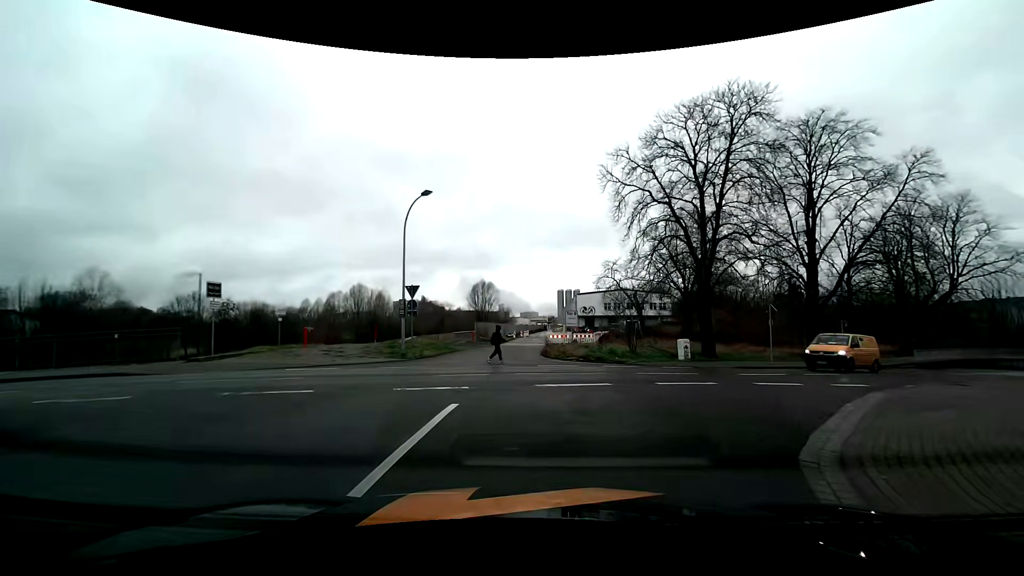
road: unclassified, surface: asphalt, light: Day
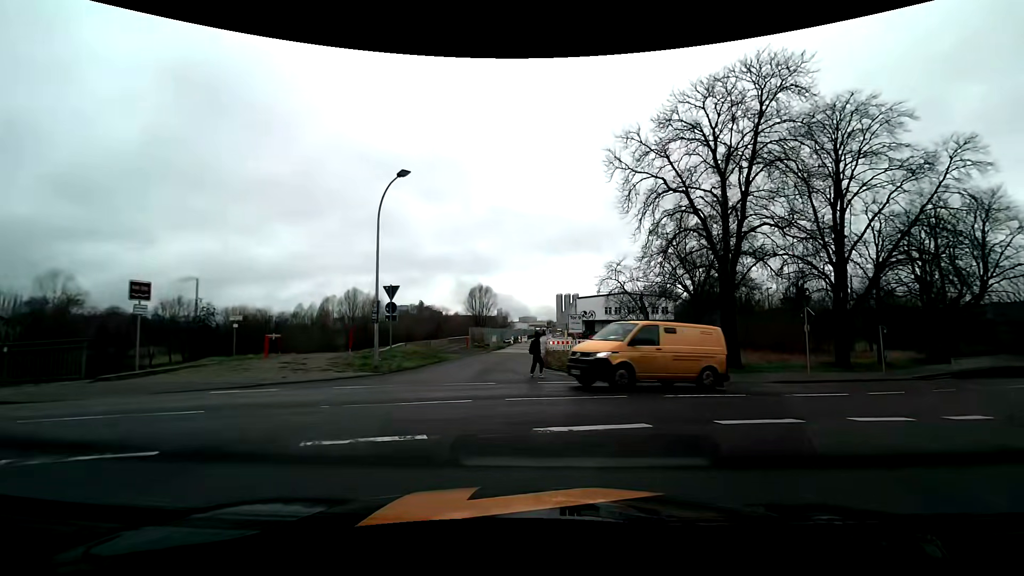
(0.0, +3.5) m; -2°
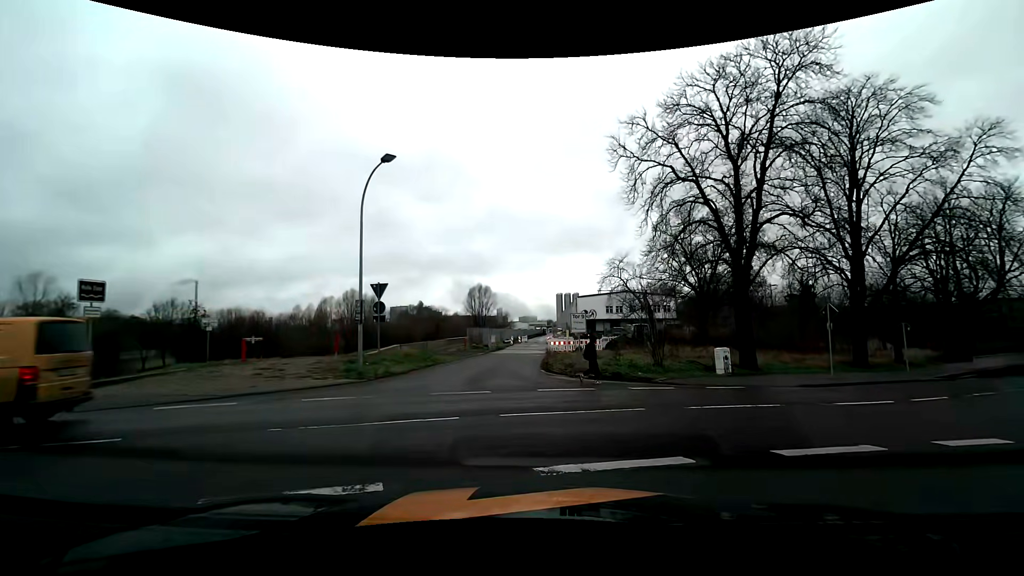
(+0.1, +1.7) m; +2°
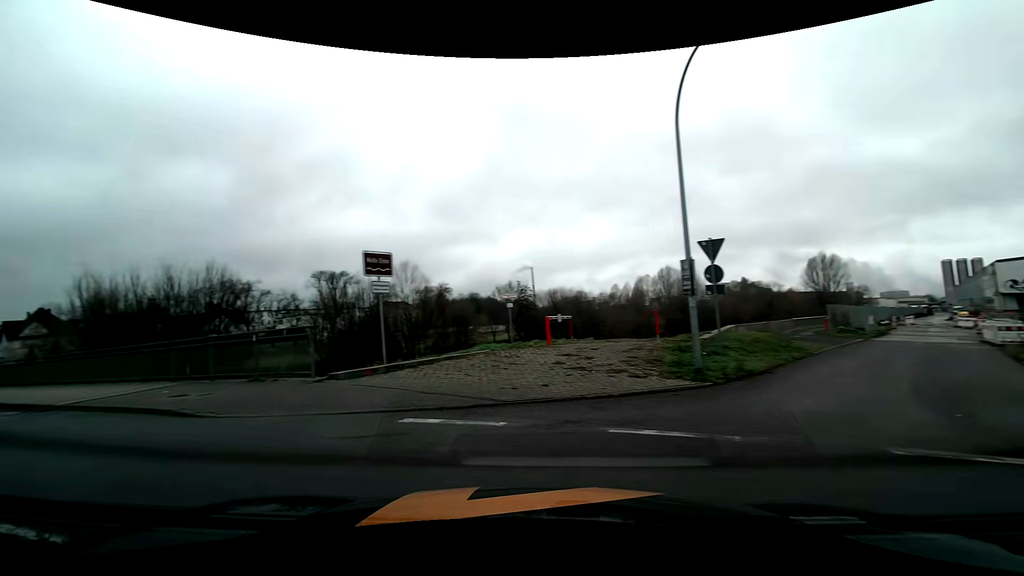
(-1.5, +6.8) m; -37°
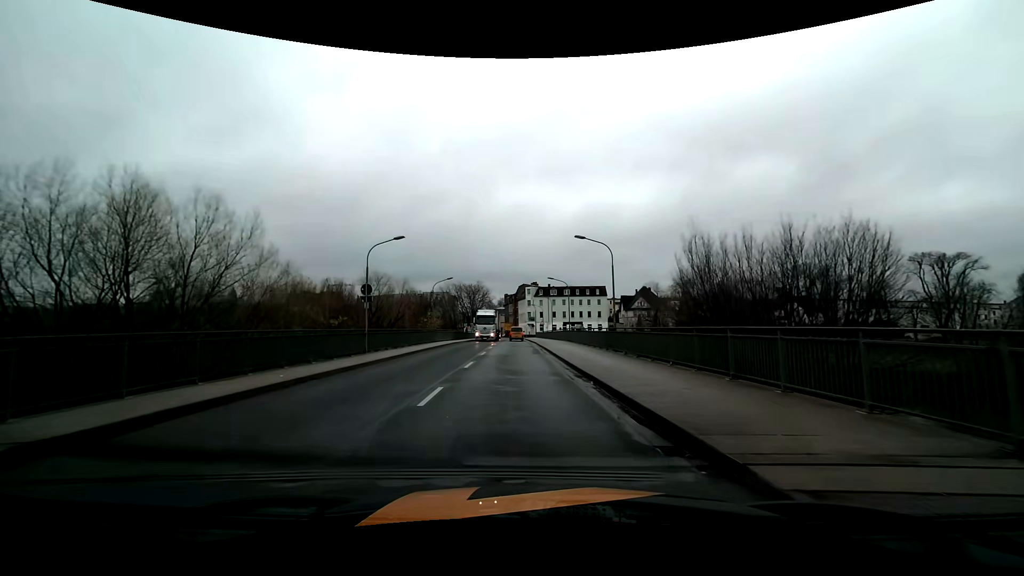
(-7.6, +9.4) m; -57°
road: primary
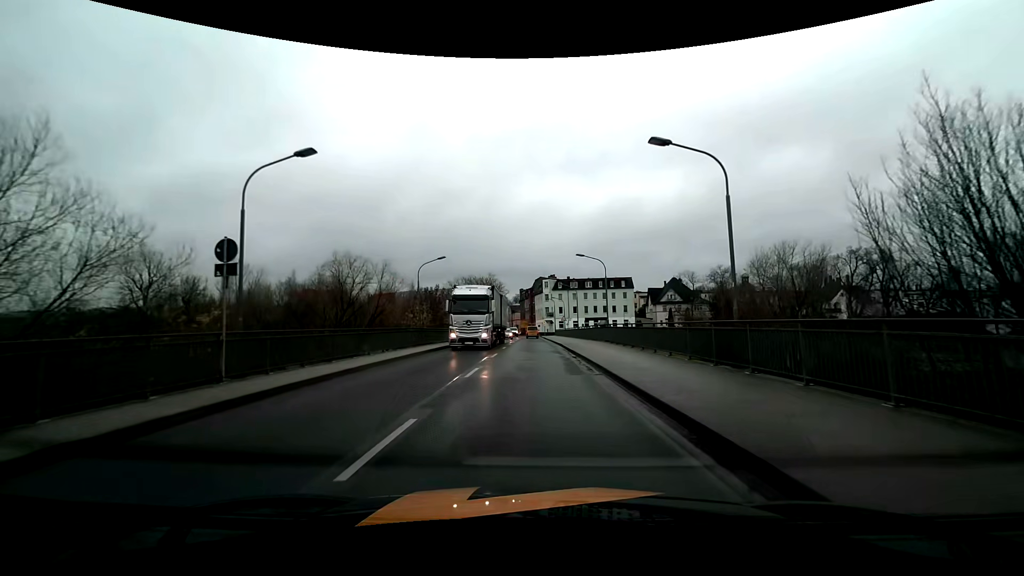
(-0.4, +13.9) m; -1°
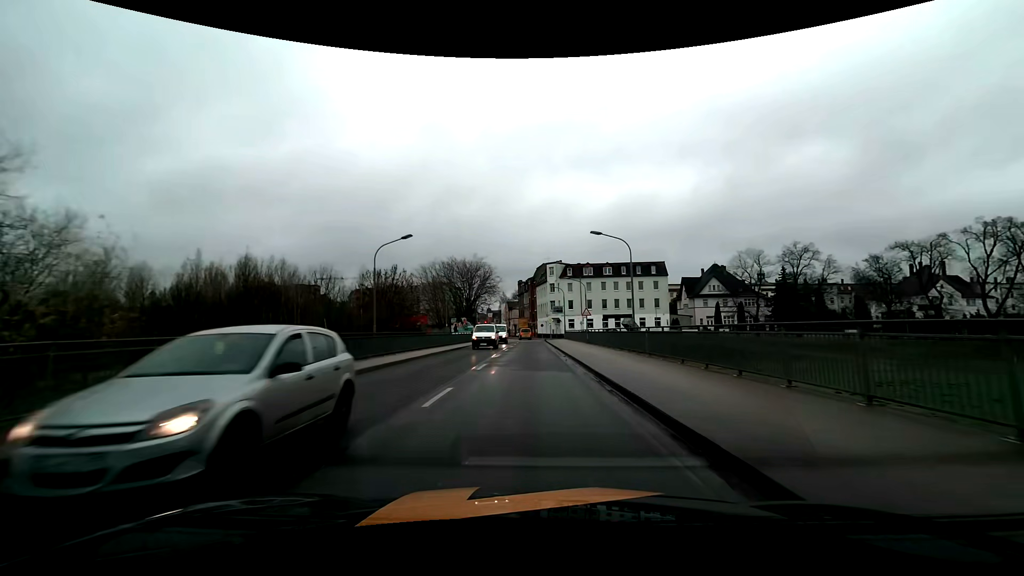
(-0.2, +32.1) m; 0°
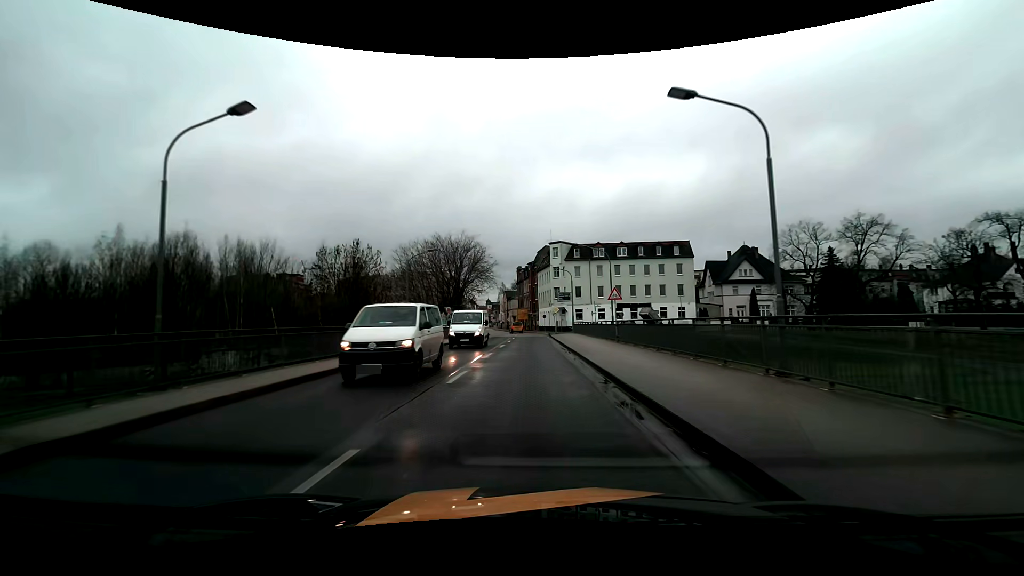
(0.0, +15.1) m; 0°
(0, +10) (0, +20) (0, +30) (0, +40) (0, +50) (0, +60) (0, +70) (-1, +80) (-3, +90) (-4, +100) m
